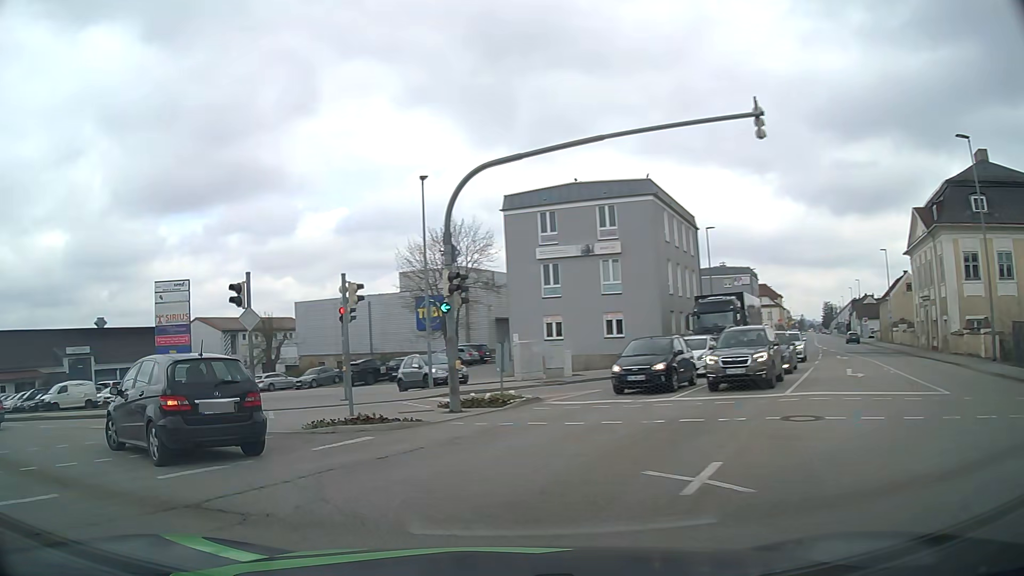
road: tertiary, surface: asphalt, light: Day
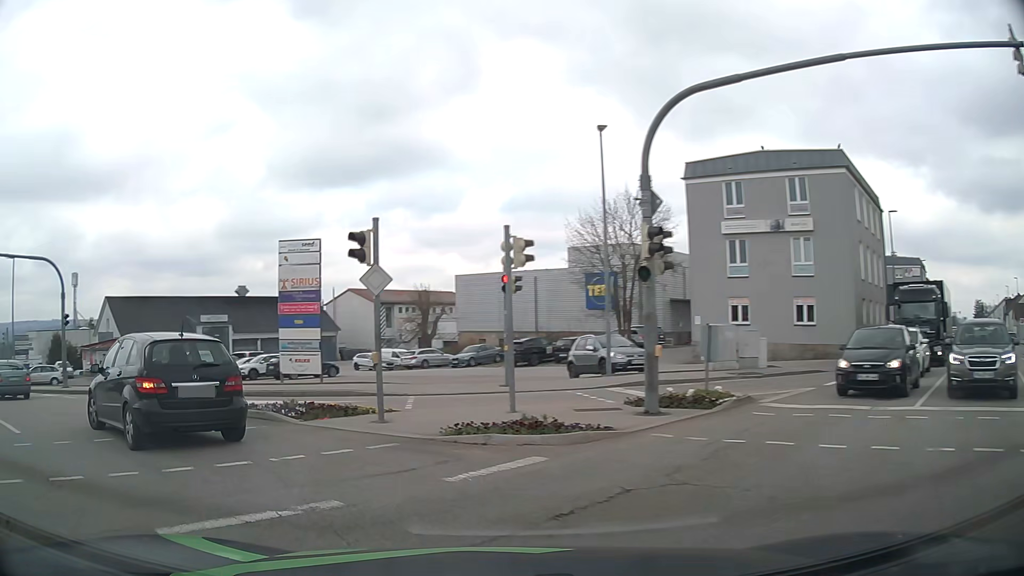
(-0.5, +3.9) m; -15°
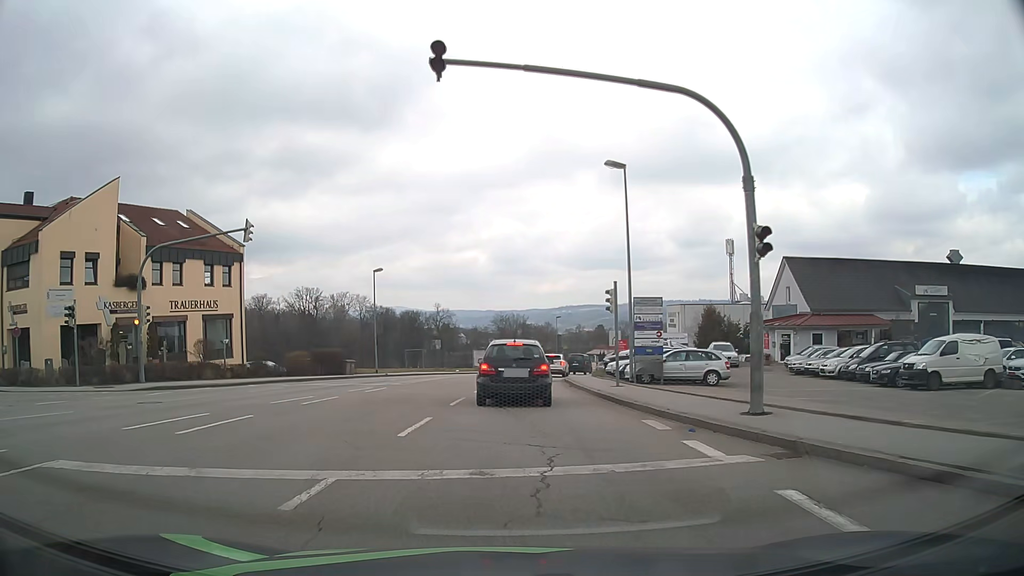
(-11.0, +15.6) m; -56°
(0, +10) (0, +20) (0, +30) (+1, +40) (+2, +50) (+4, +60) (+7, +69) (+10, +79) (+13, +88) (+17, +97) m
